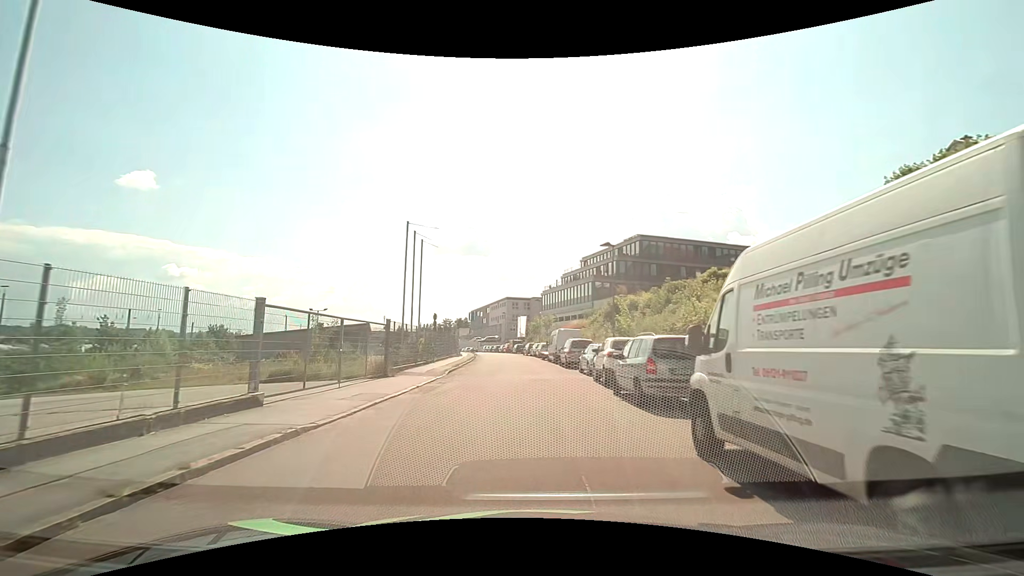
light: Day
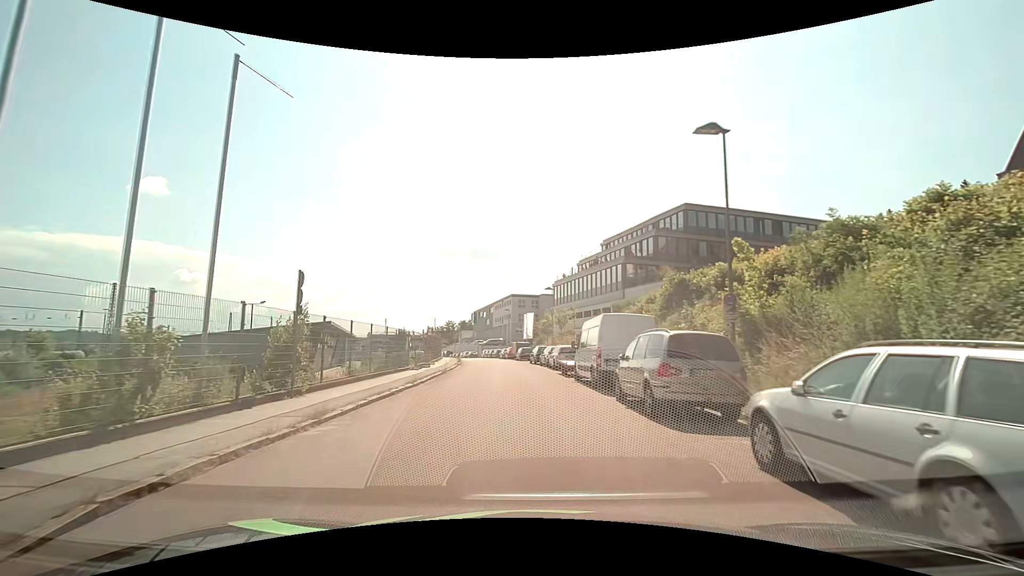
(-0.1, +19.1) m; -2°
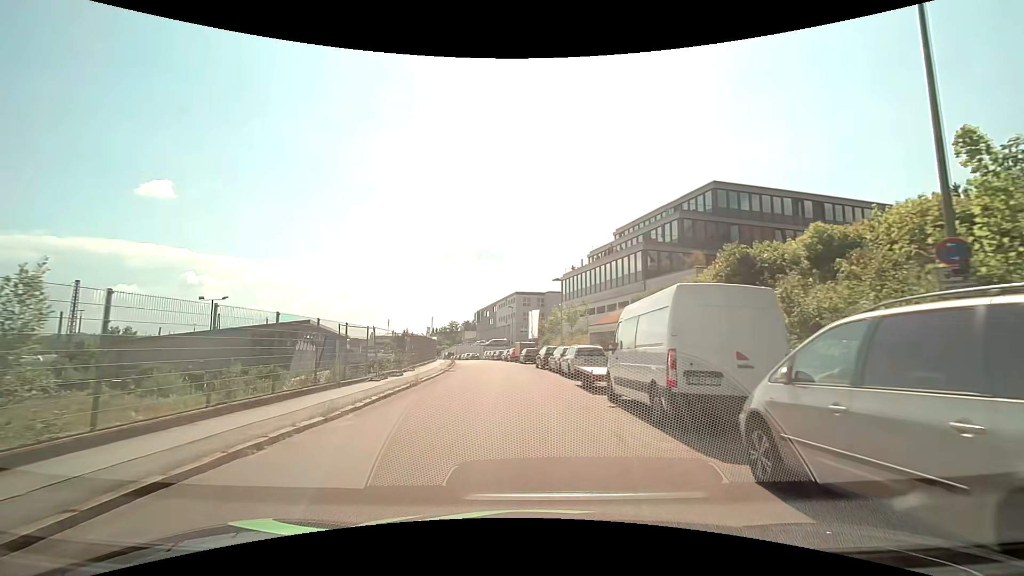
(0.0, +7.7) m; 0°
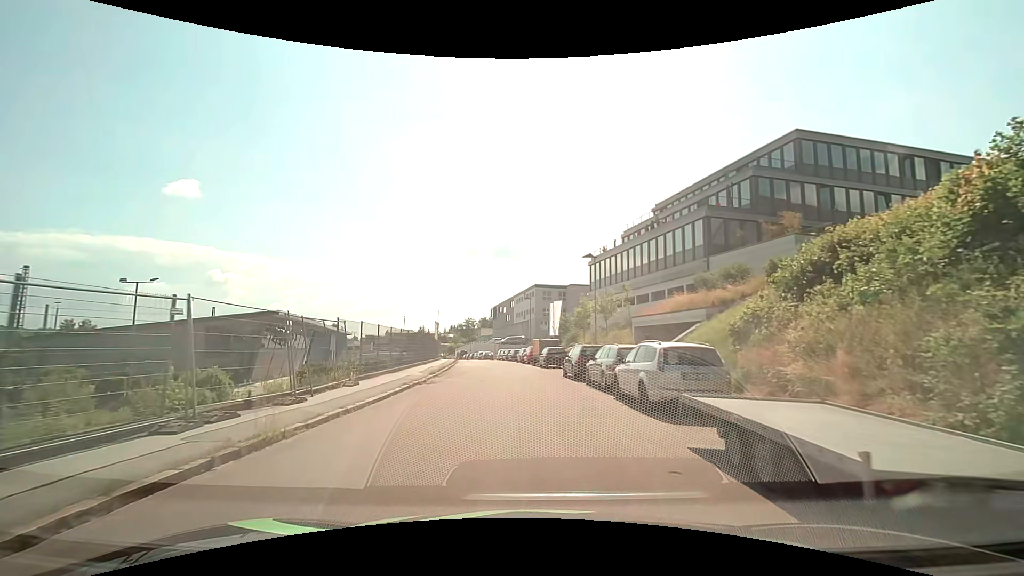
(-0.2, +11.8) m; -2°
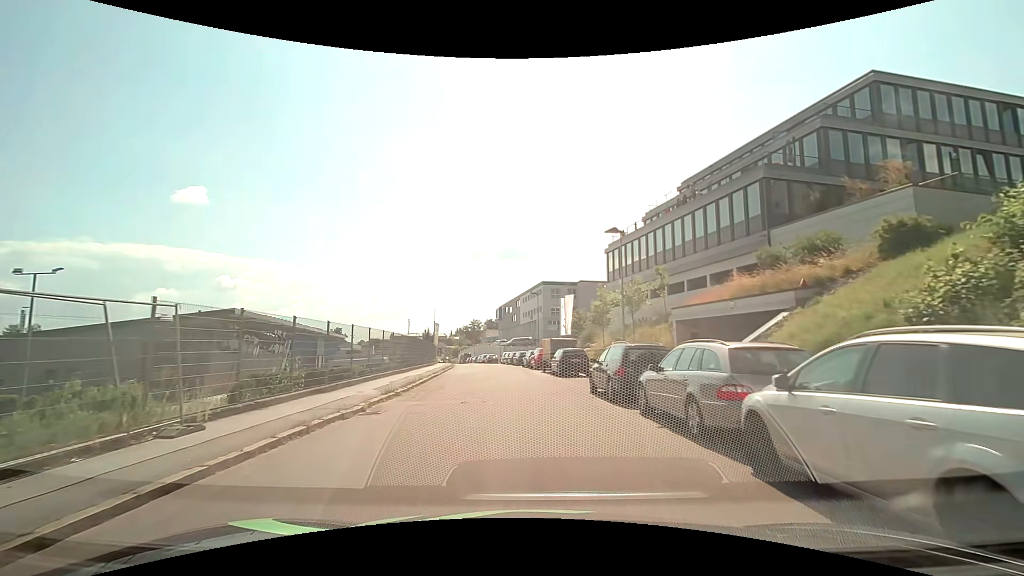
(0.0, +8.1) m; 0°
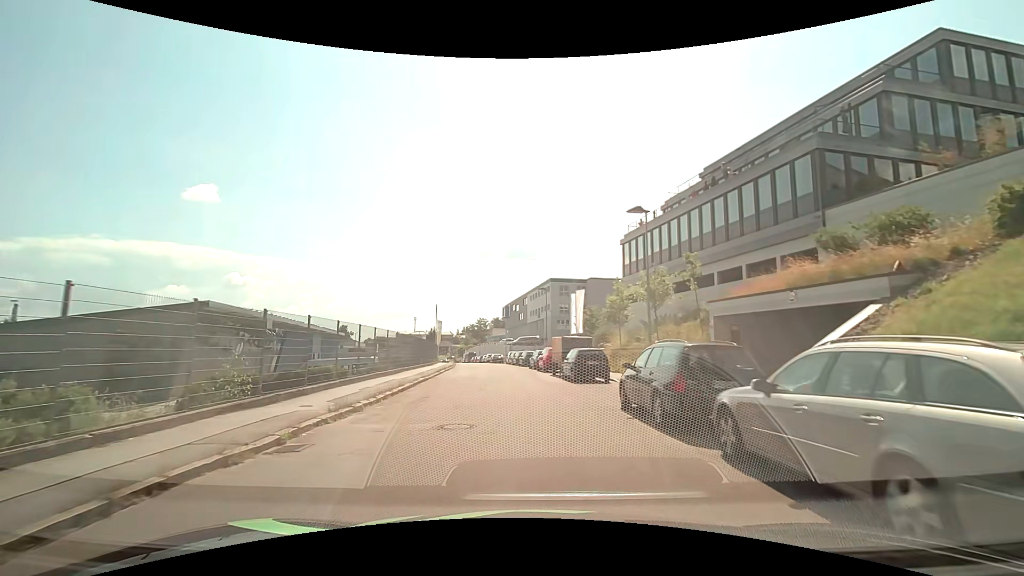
(-0.1, +4.2) m; -1°
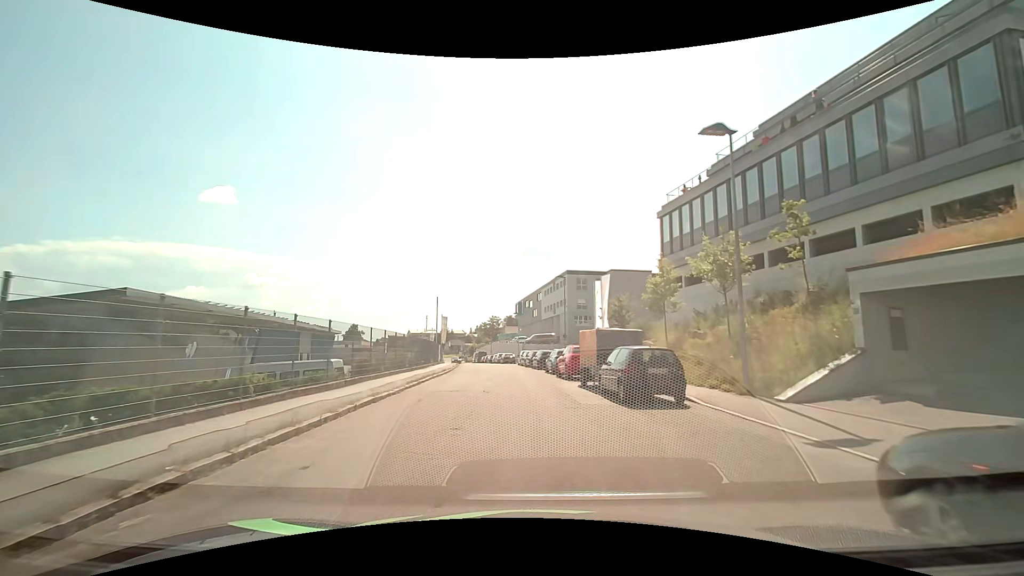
(-0.1, +8.5) m; -2°
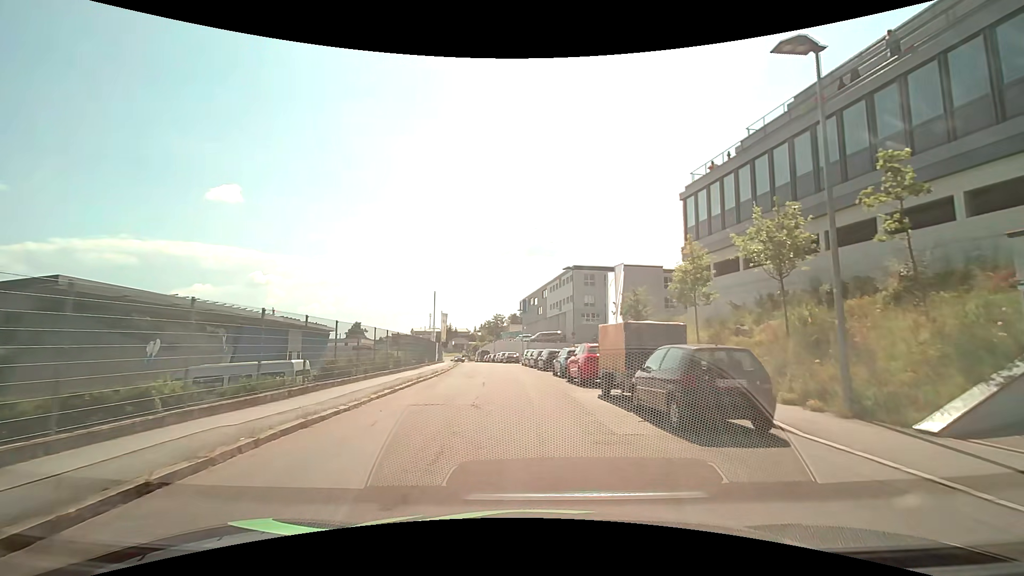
(0.0, +4.2) m; 0°
